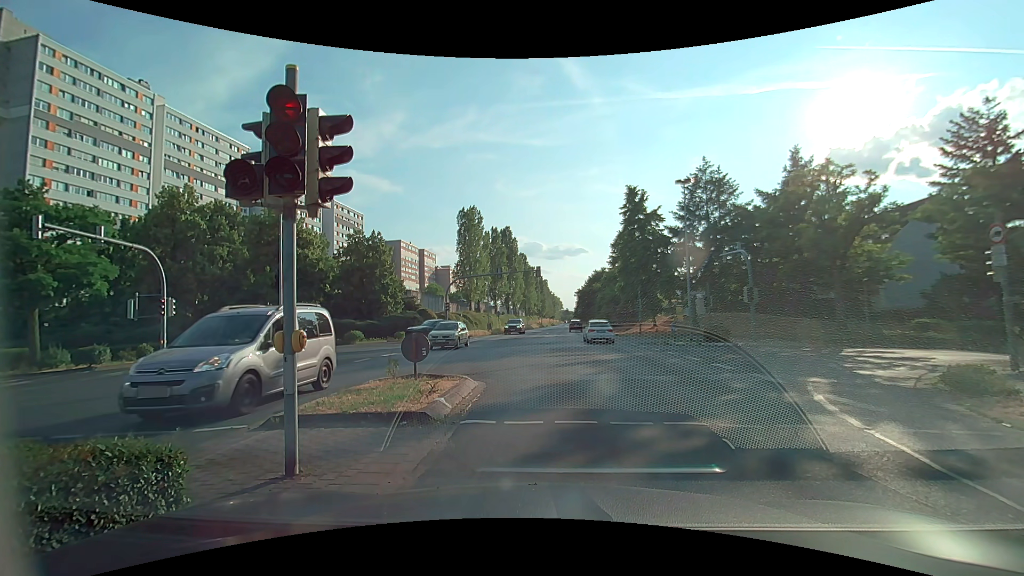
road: secondary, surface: asphalt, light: Day
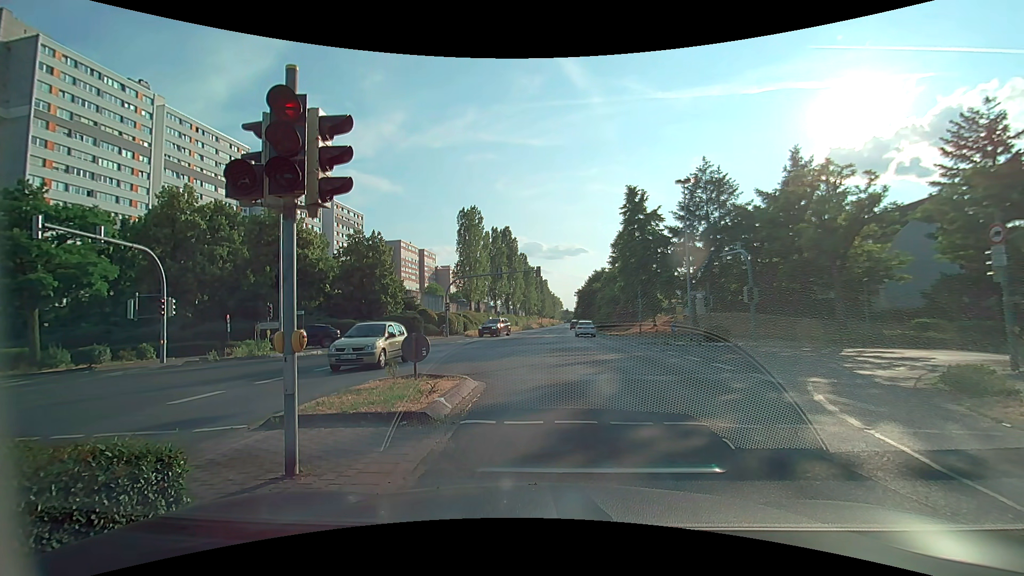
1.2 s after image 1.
(0.0, 0.0) m; 0°
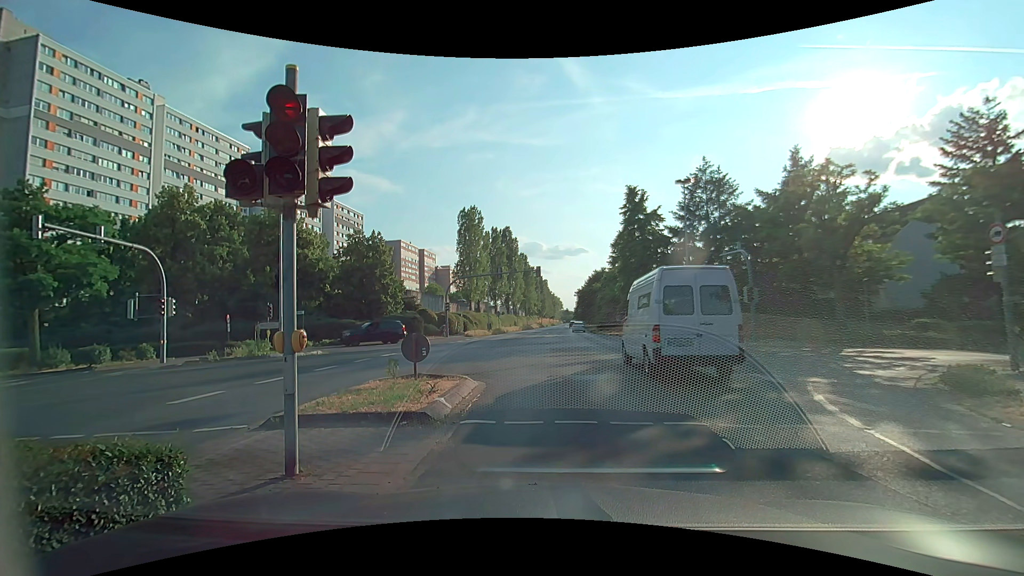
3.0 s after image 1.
(0.0, 0.0) m; 0°
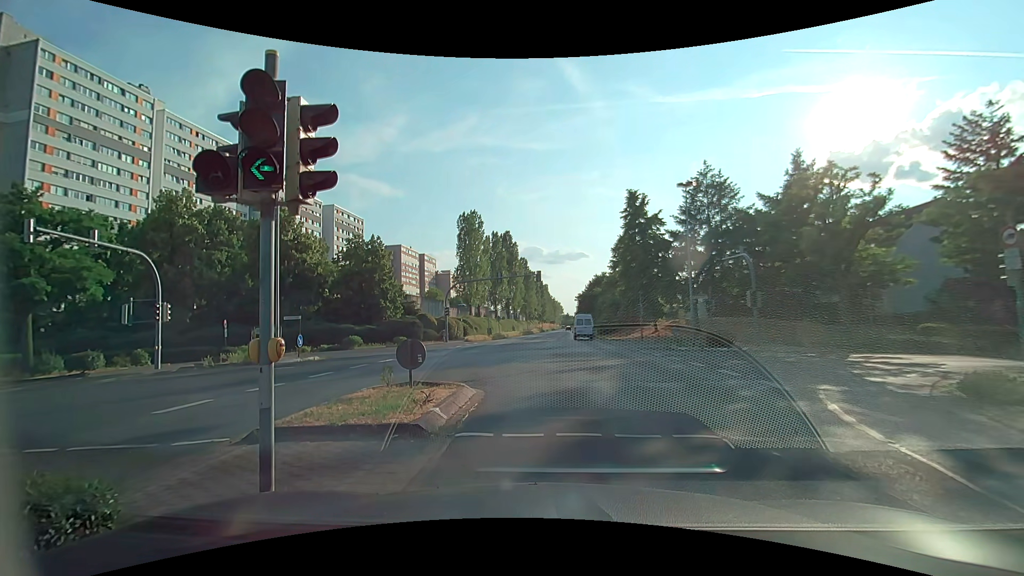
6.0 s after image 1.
(0.0, +0.4) m; 0°
